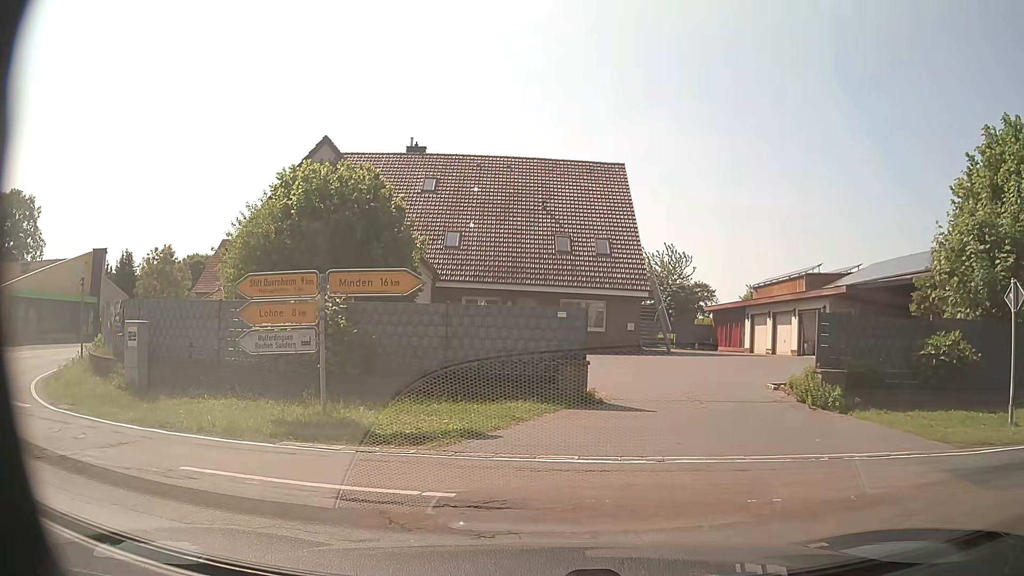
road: secondary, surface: asphalt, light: Day
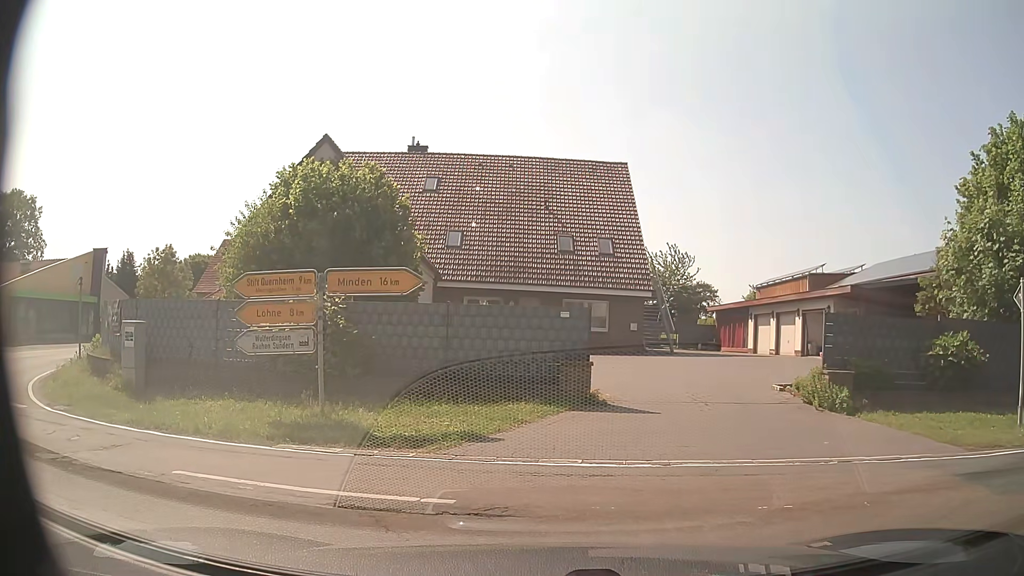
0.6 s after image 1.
(0.0, +0.2) m; 0°
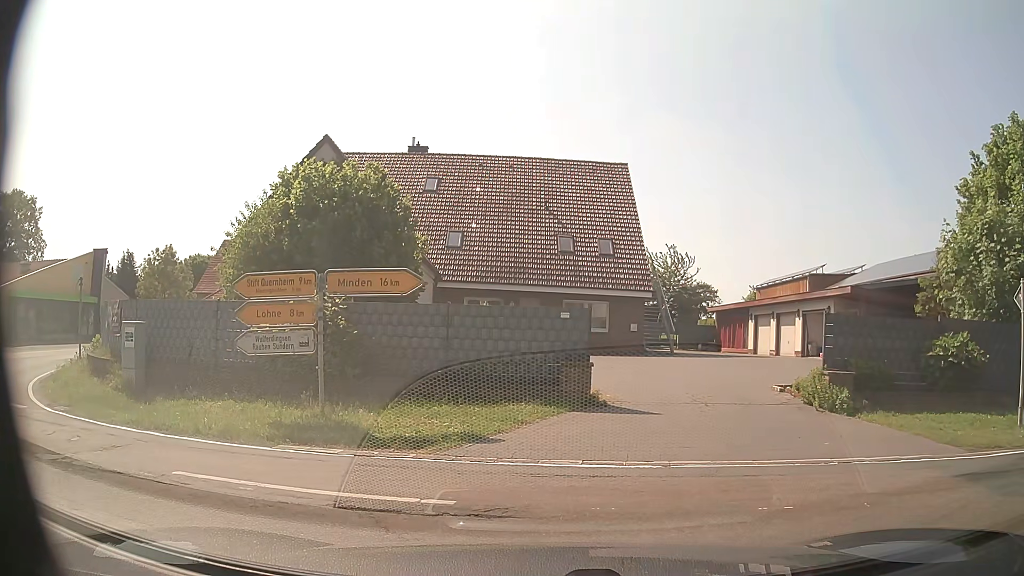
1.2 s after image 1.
(0.0, 0.0) m; 0°
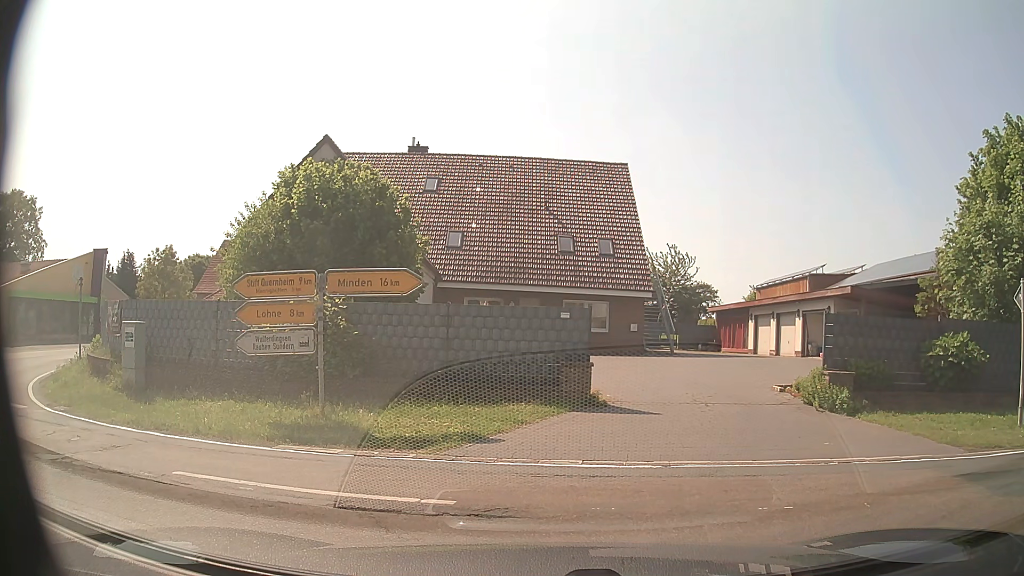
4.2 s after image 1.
(0.0, +0.1) m; 0°
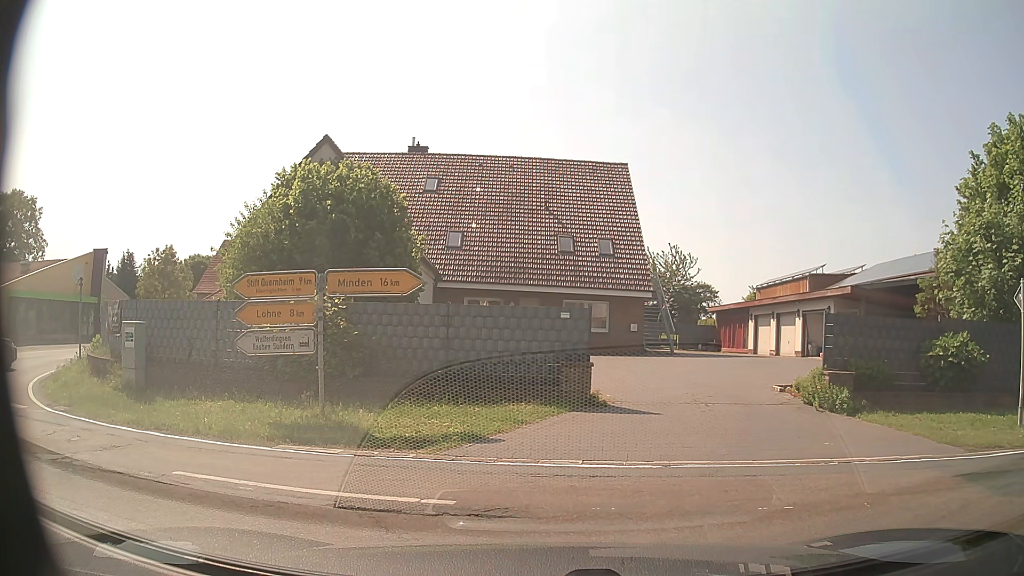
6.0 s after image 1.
(0.0, 0.0) m; 0°
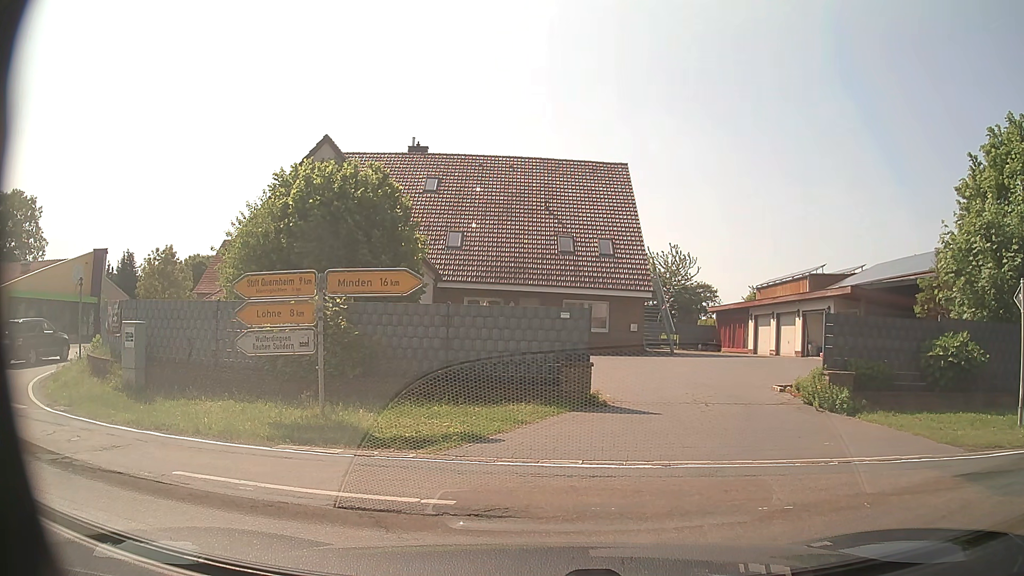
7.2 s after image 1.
(0.0, 0.0) m; 0°
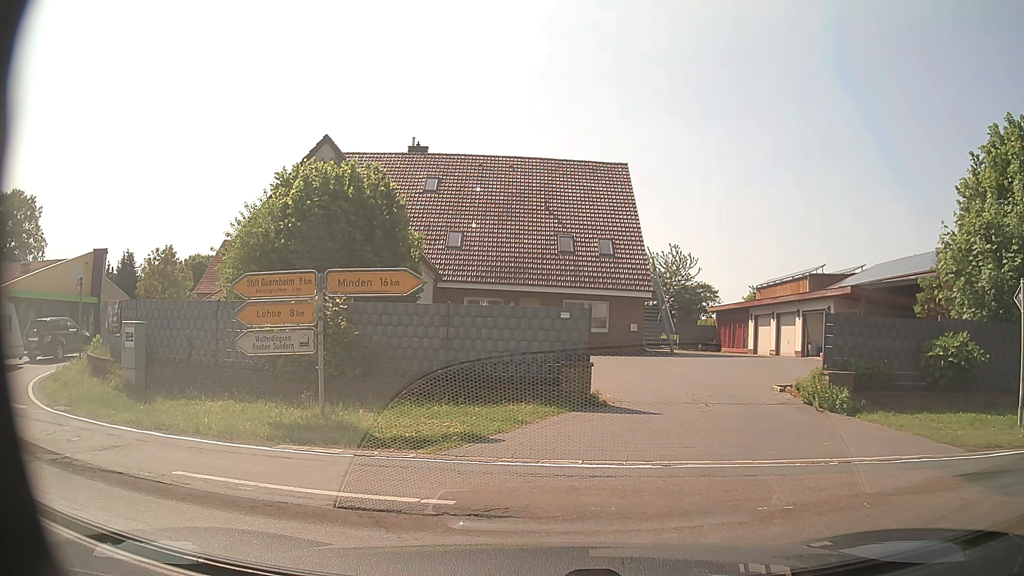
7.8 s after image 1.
(0.0, 0.0) m; 0°
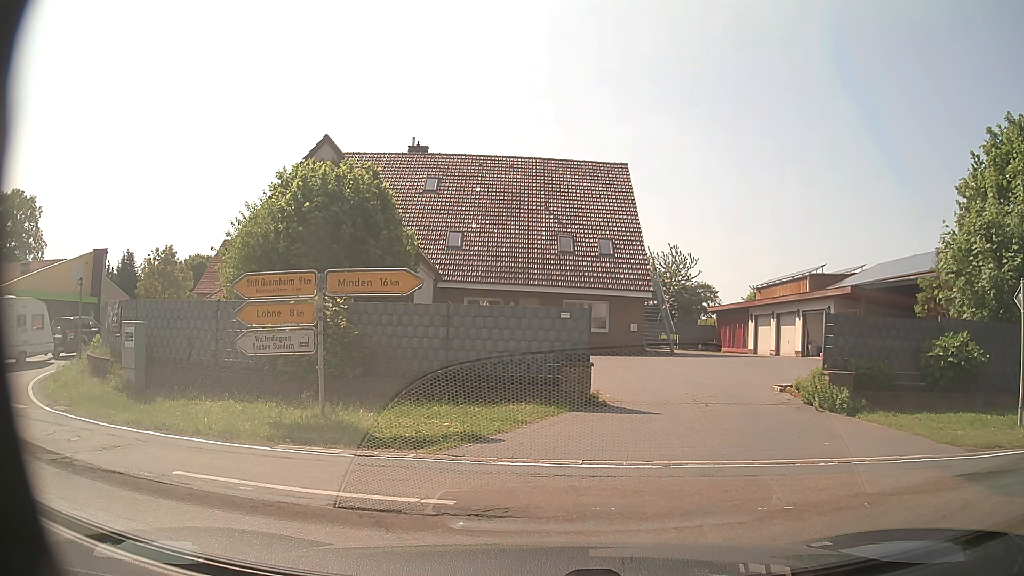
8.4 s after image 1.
(0.0, 0.0) m; 0°
(-5, +8) (-15, +12) (-22, +19) (-25, +28) (-25, +38) (-25, +48) (-25, +58) (-25, +68) (-26, +78) (-25, +88) m
